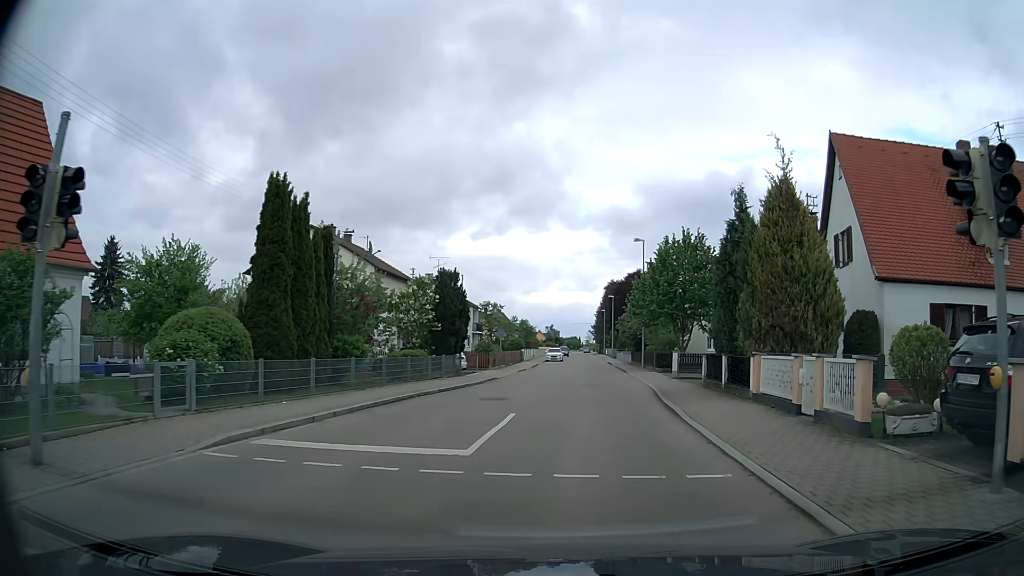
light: Day
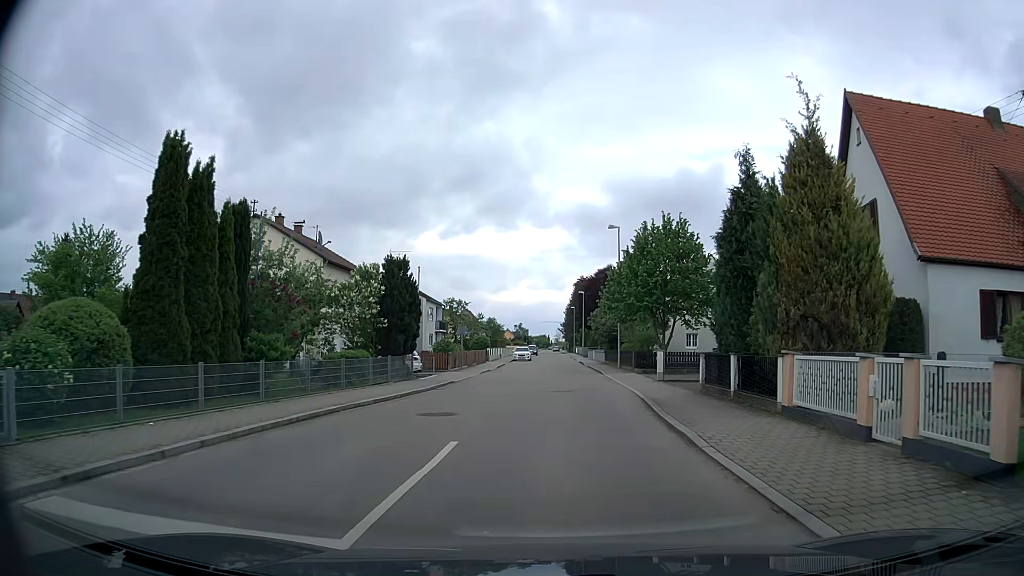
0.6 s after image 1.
(+0.1, +4.4) m; +2°
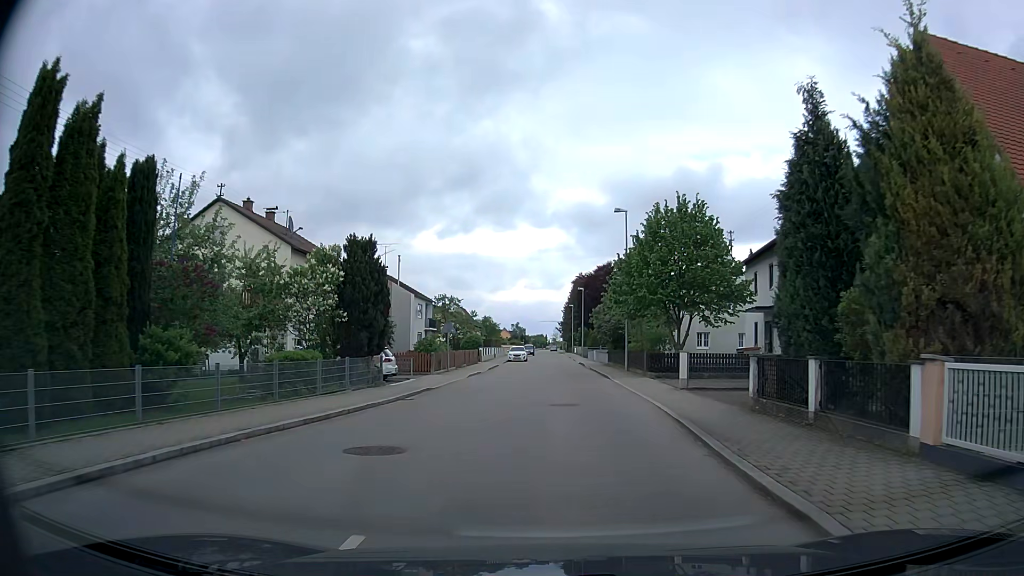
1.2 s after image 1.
(0.0, +5.1) m; 0°
